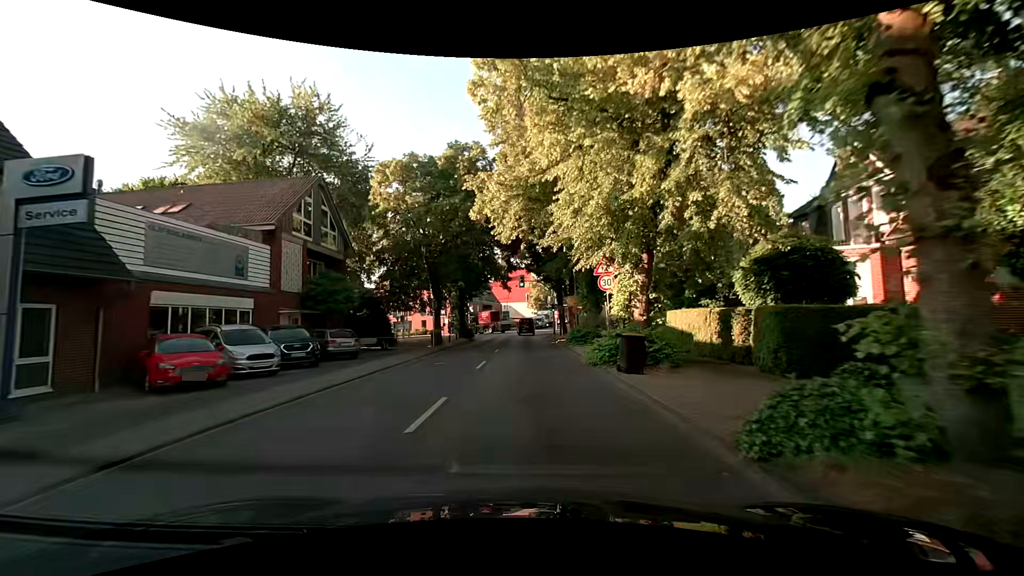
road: secondary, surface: asphalt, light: Day
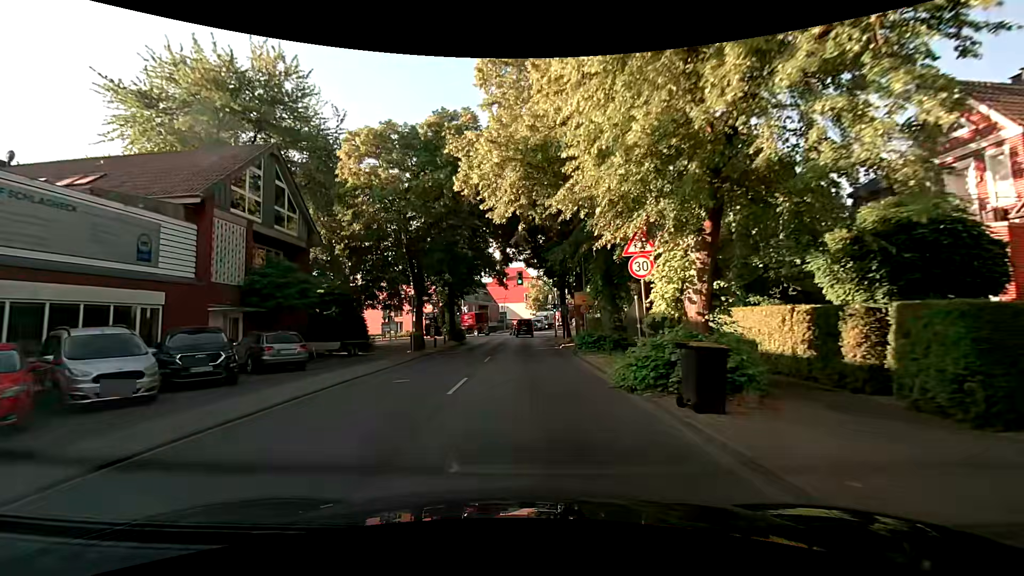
(-0.1, +5.4) m; 0°
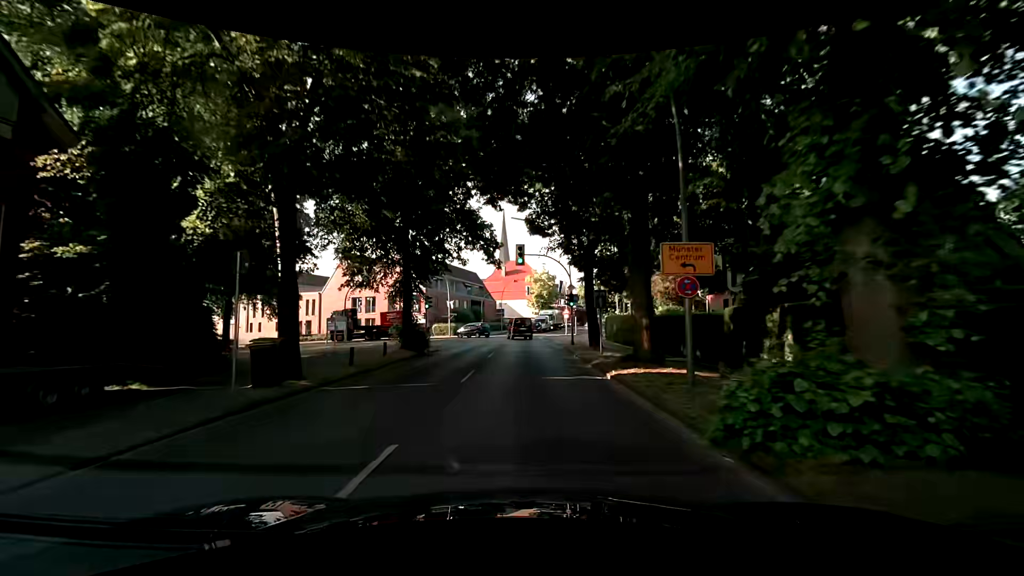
(-0.2, +16.2) m; -1°
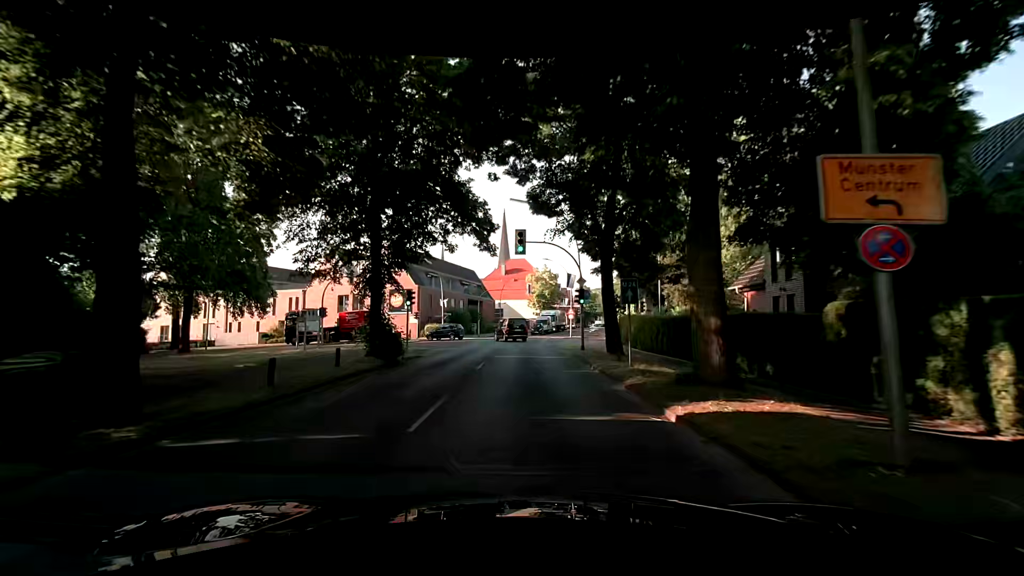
(0.0, +5.4) m; 0°
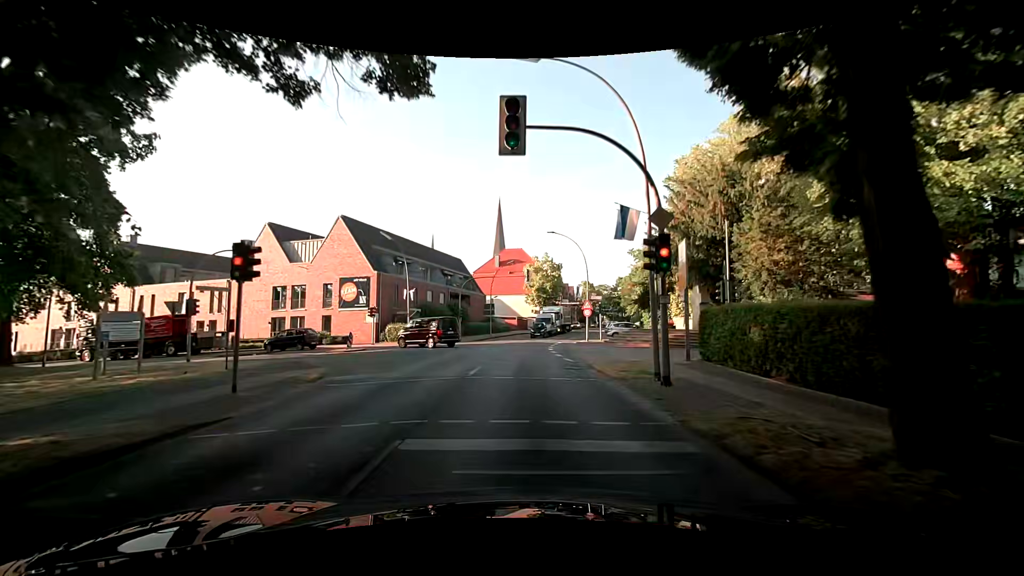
(+0.2, +16.1) m; +1°
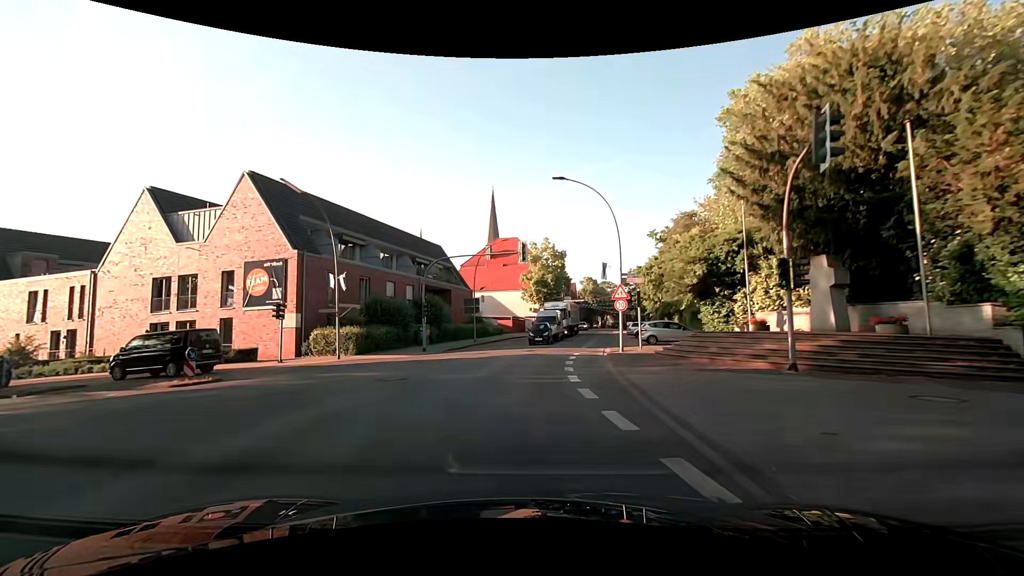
(+0.2, +15.0) m; +1°
